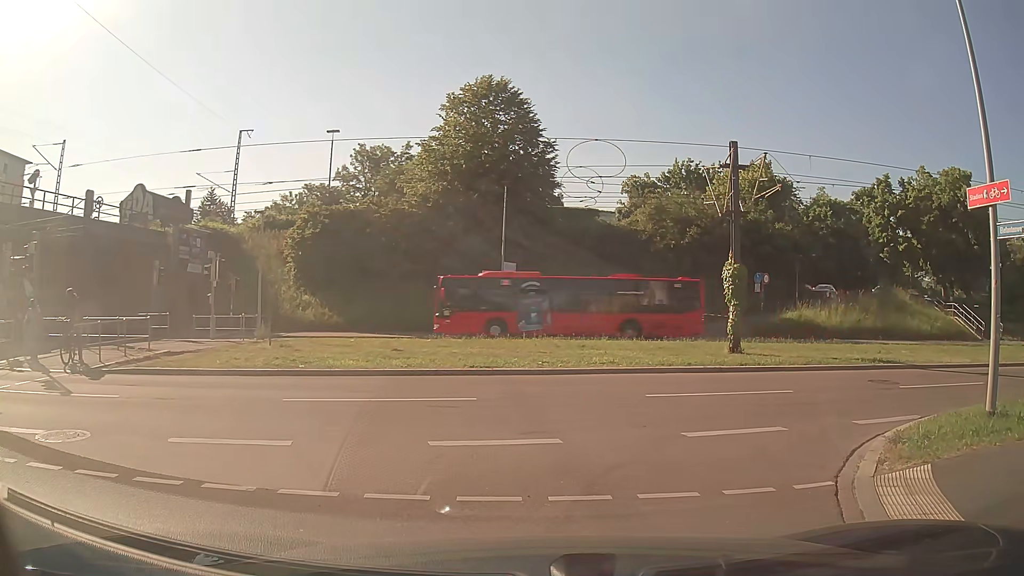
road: residential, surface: asphalt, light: Day
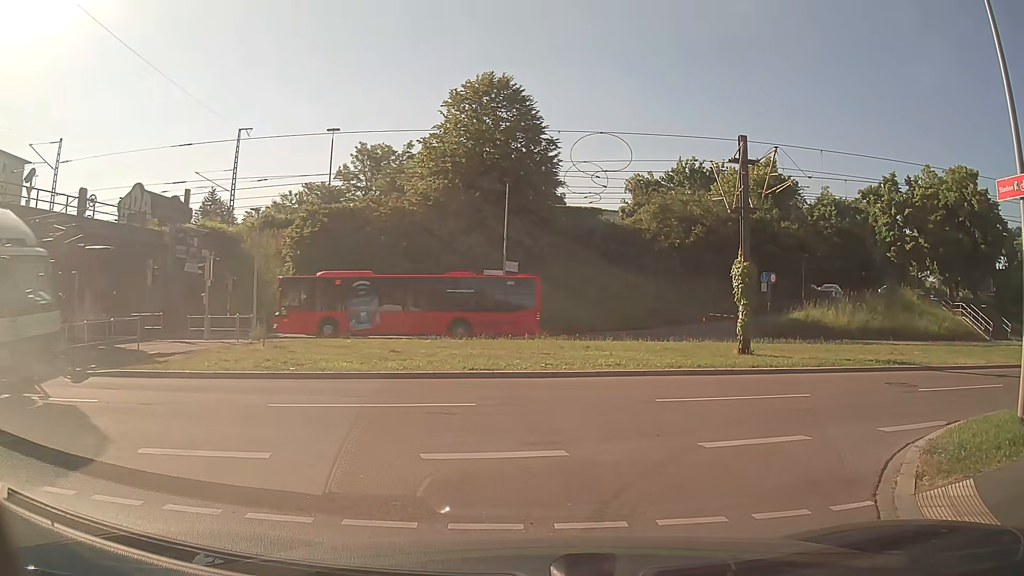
(0.0, +0.7) m; 0°
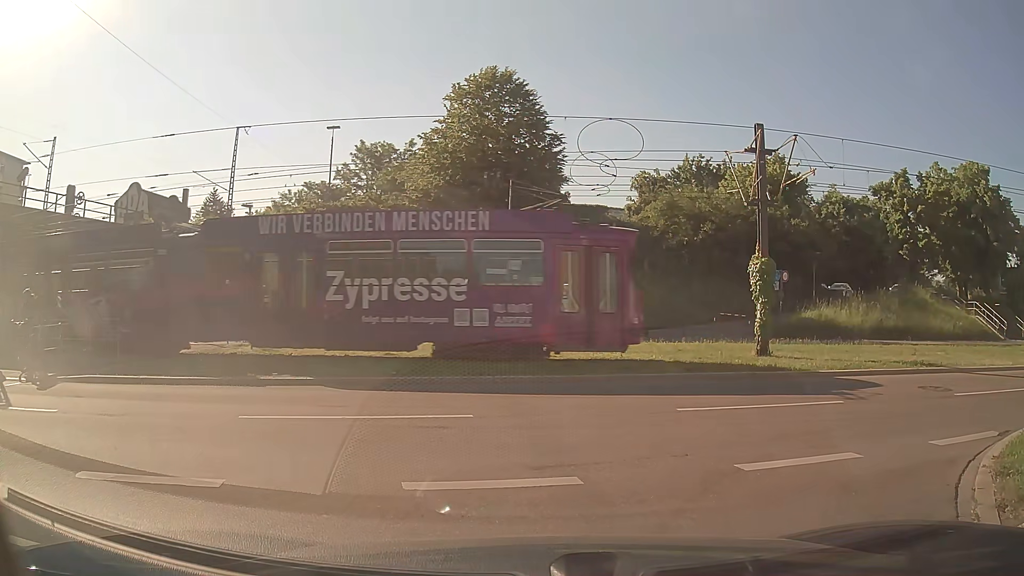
(0.0, +1.2) m; 0°
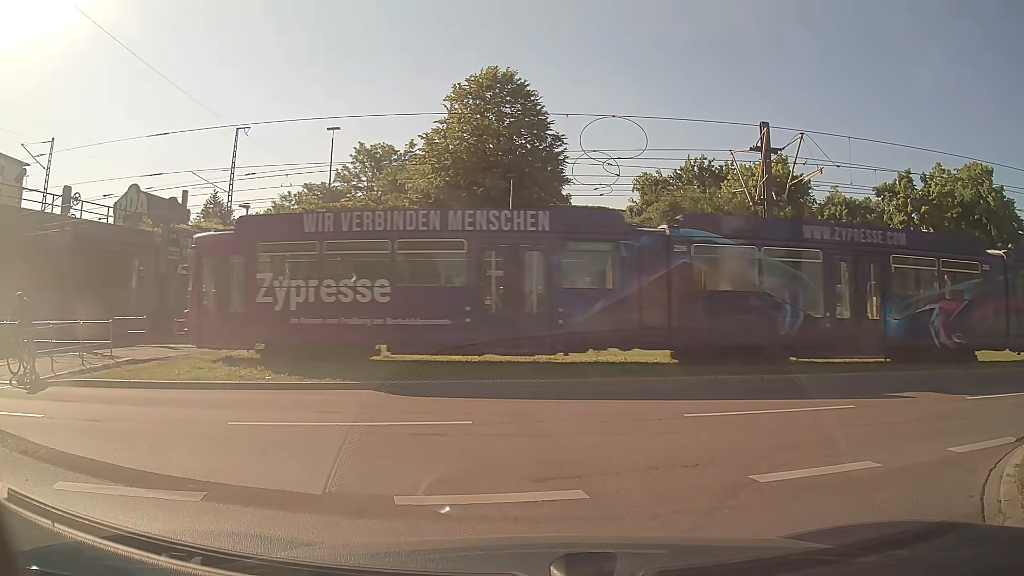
(0.0, +0.4) m; 0°
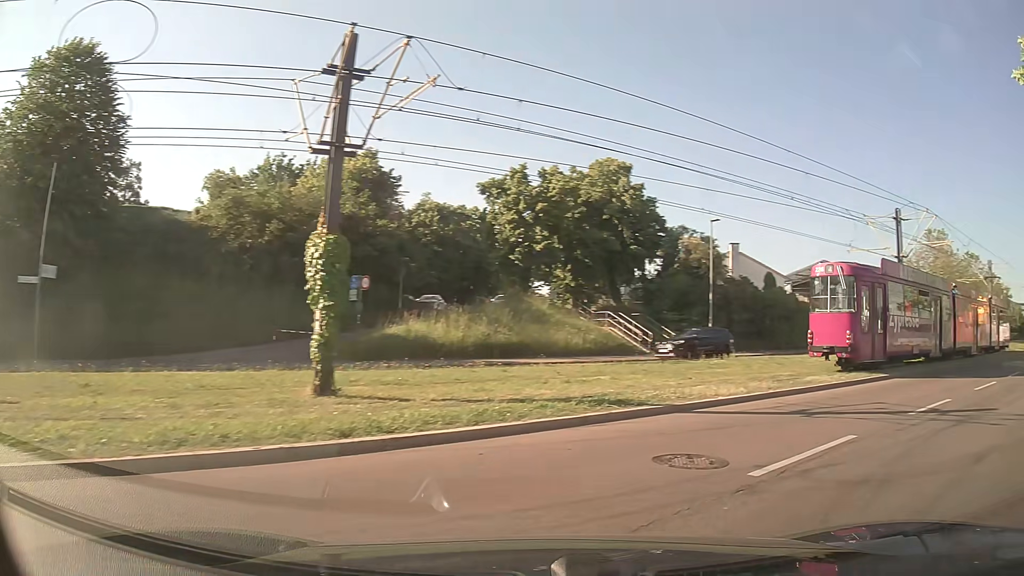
(+2.1, +7.3) m; +39°
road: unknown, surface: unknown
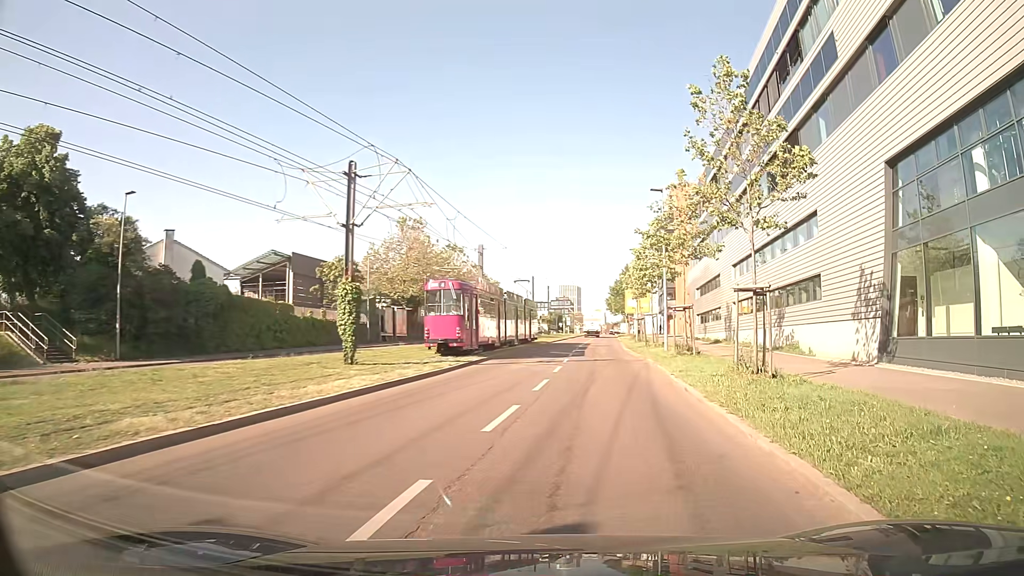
(+4.0, +8.2) m; +43°
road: secondary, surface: asphalt
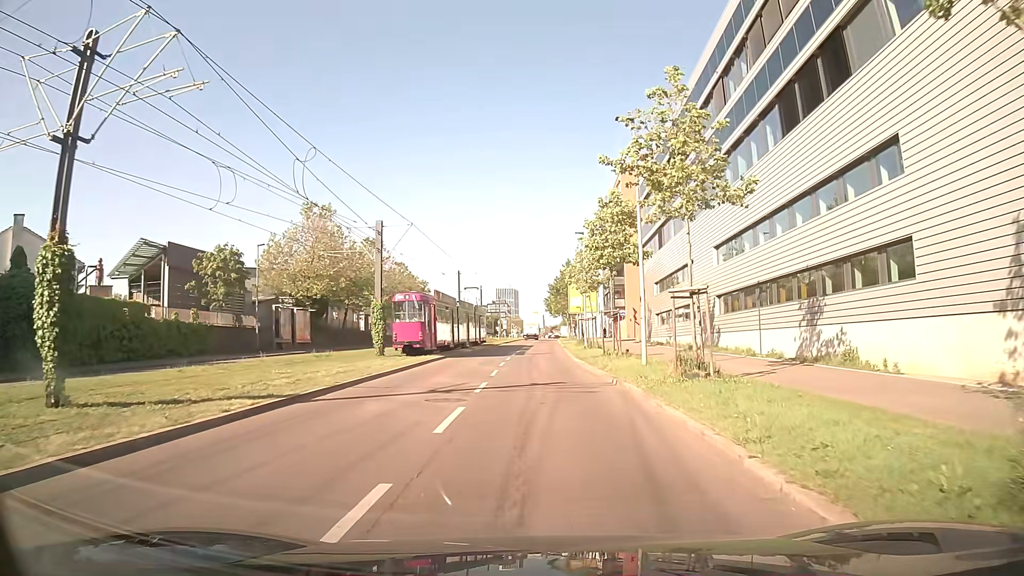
(+0.7, +12.2) m; +4°
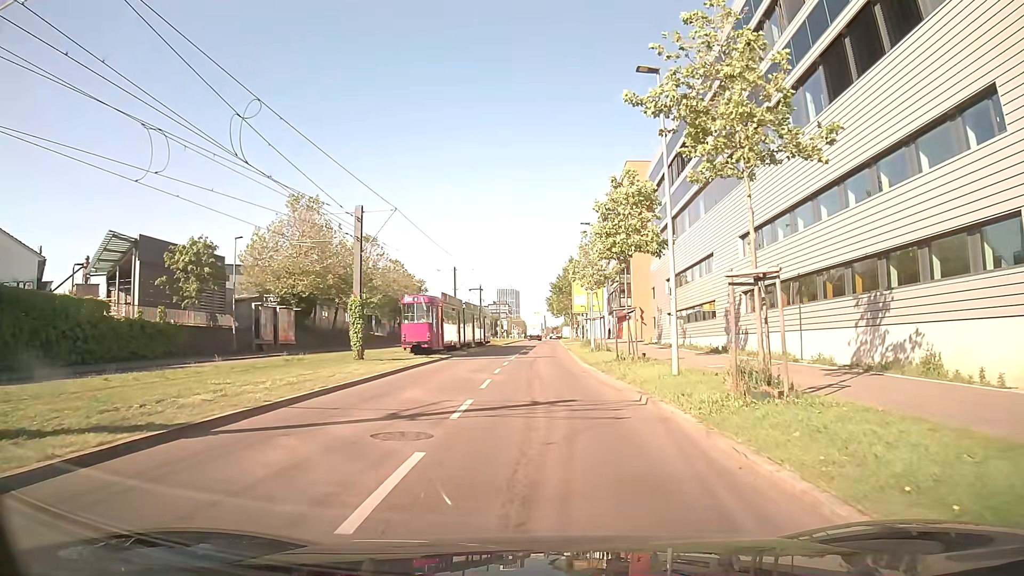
(+0.1, +4.5) m; 0°
(0, +10) (0, +20) (0, +30) (+1, +40) (+1, +50) (+1, +60) (+1, +70) (+2, +80) (+2, +90) (+2, +100) m
